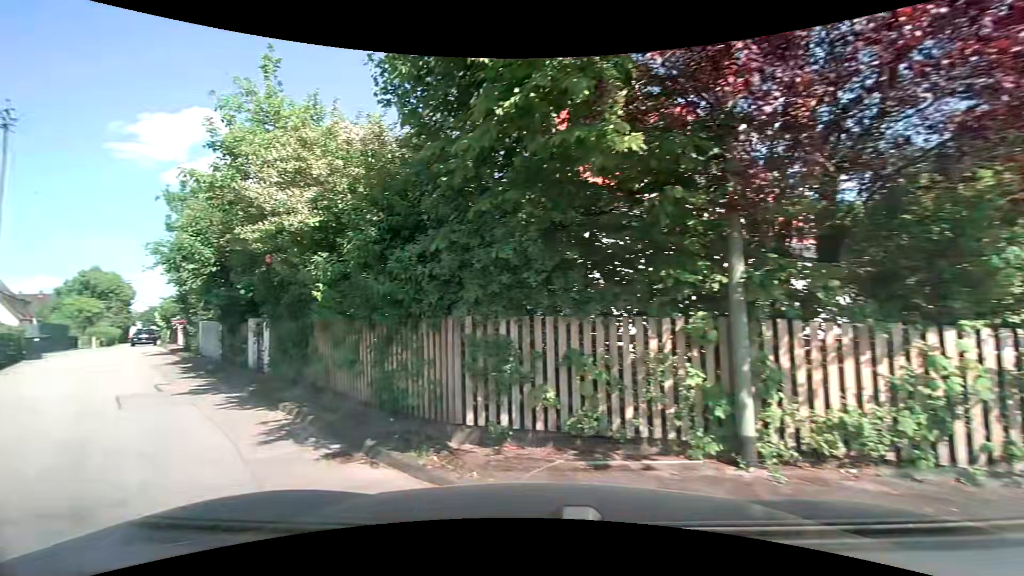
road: residential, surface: asphalt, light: Day
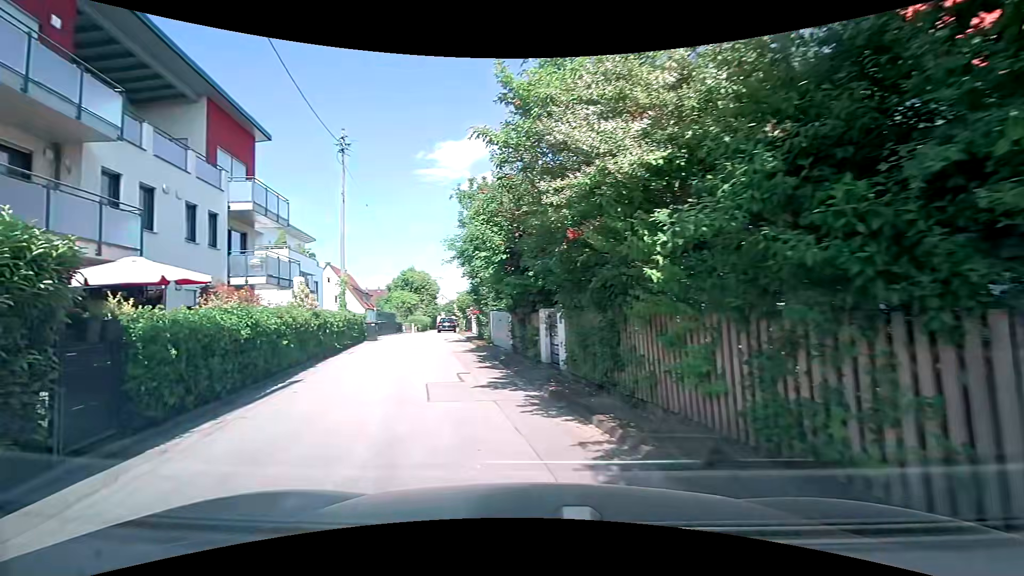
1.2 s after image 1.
(-0.6, +2.5) m; -27°
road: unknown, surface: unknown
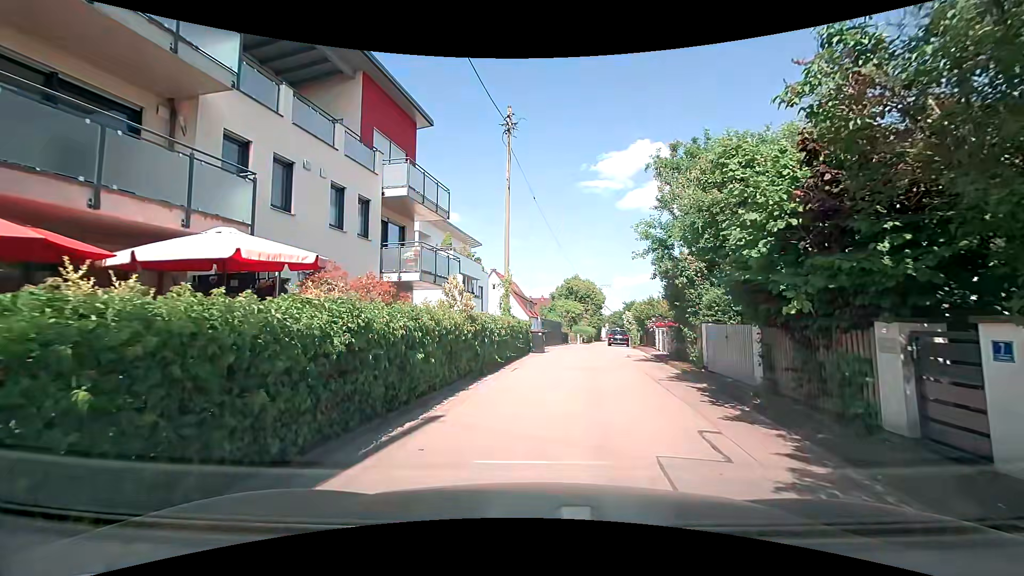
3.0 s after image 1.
(-1.1, +4.8) m; -20°
